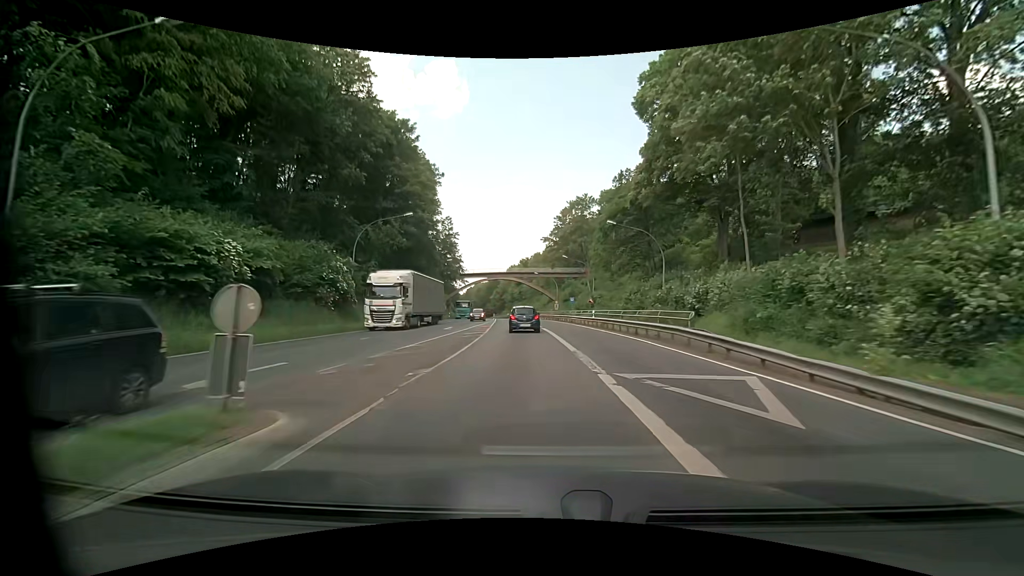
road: primary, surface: asphalt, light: Day
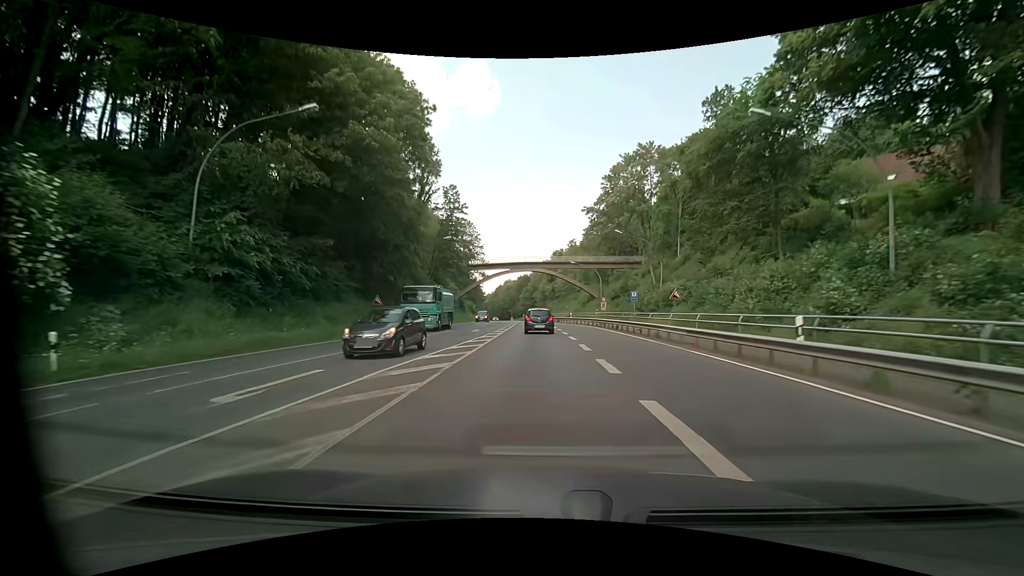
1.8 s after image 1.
(-1.1, +26.7) m; -5°
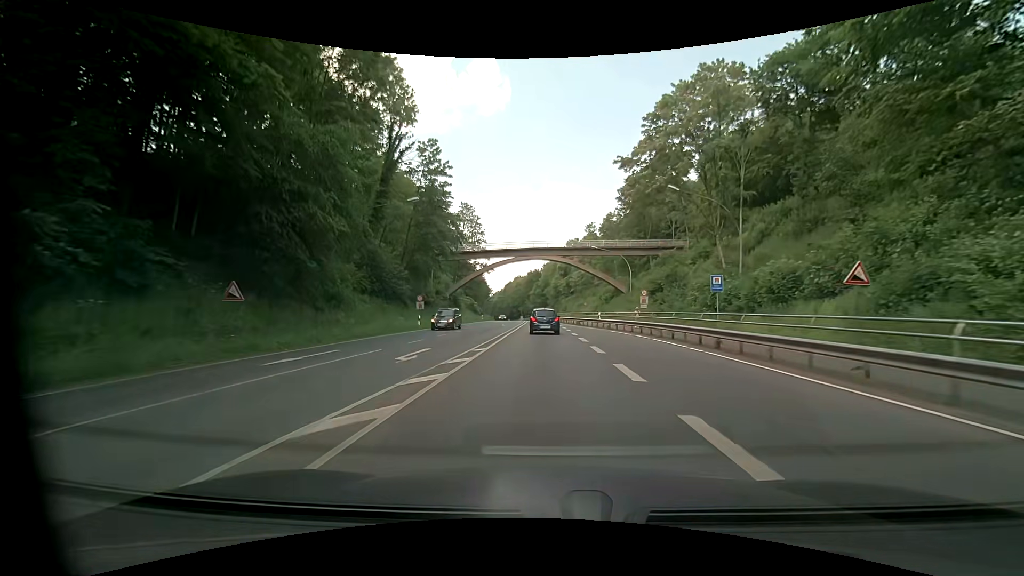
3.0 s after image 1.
(-0.1, +19.3) m; -1°
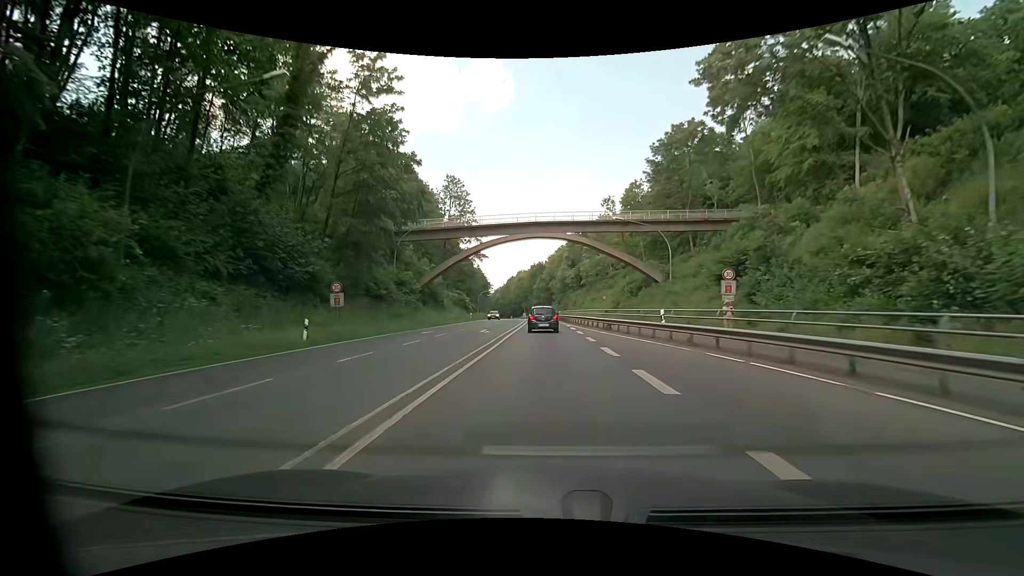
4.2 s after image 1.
(-0.2, +19.8) m; -1°
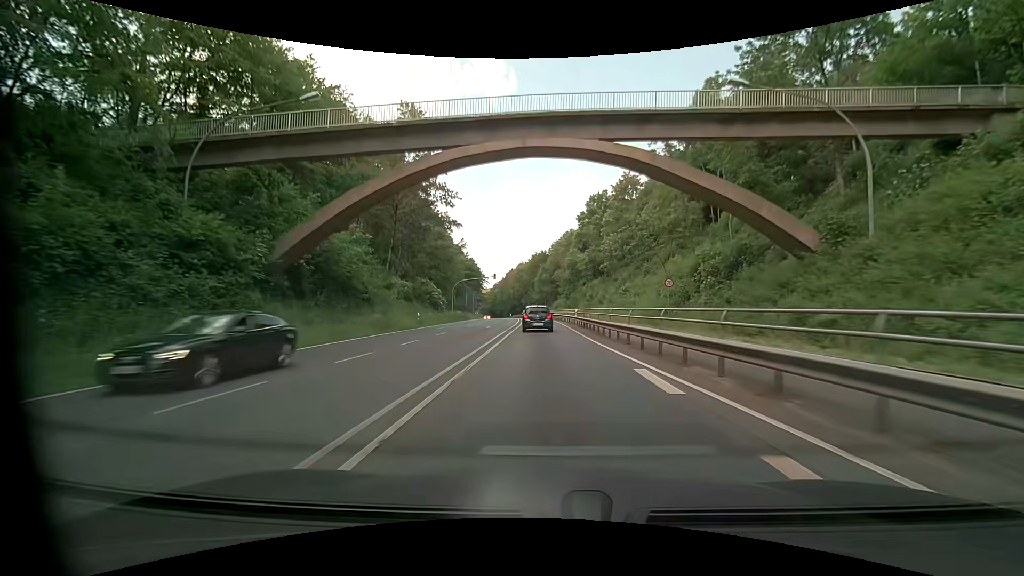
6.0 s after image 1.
(+0.2, +30.7) m; 0°
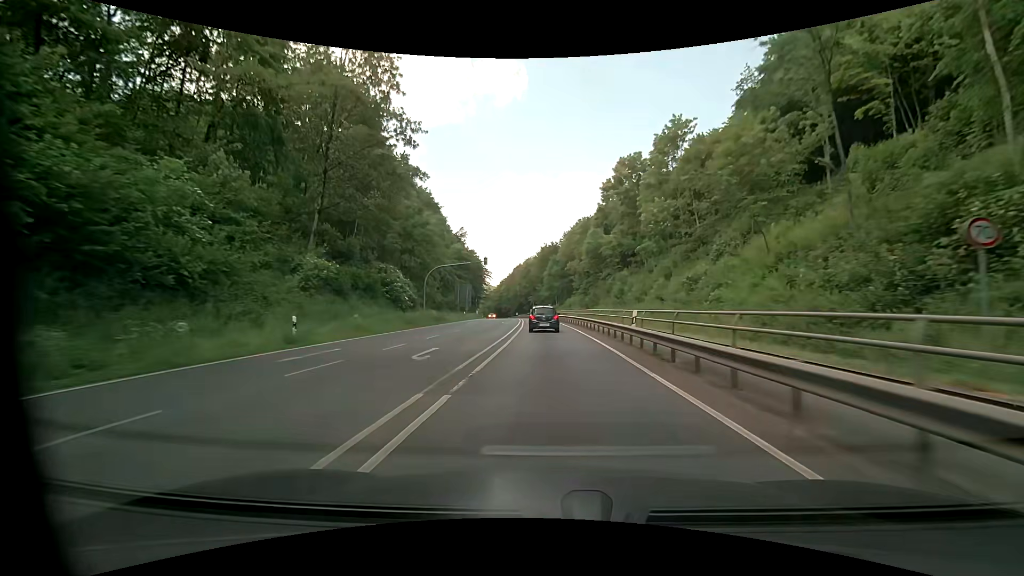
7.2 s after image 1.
(-0.3, +21.3) m; -1°
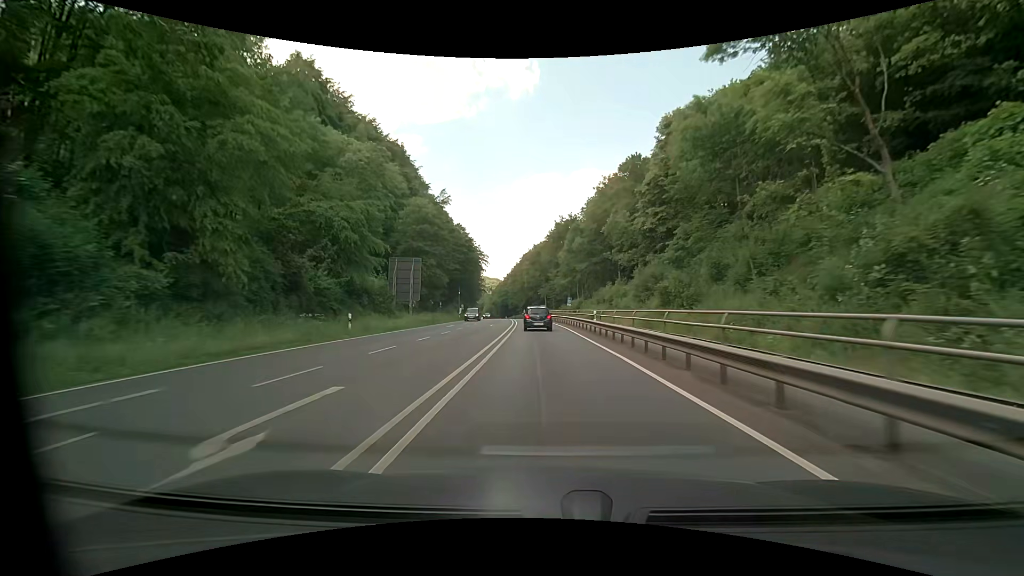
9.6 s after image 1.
(-0.4, +43.7) m; -1°
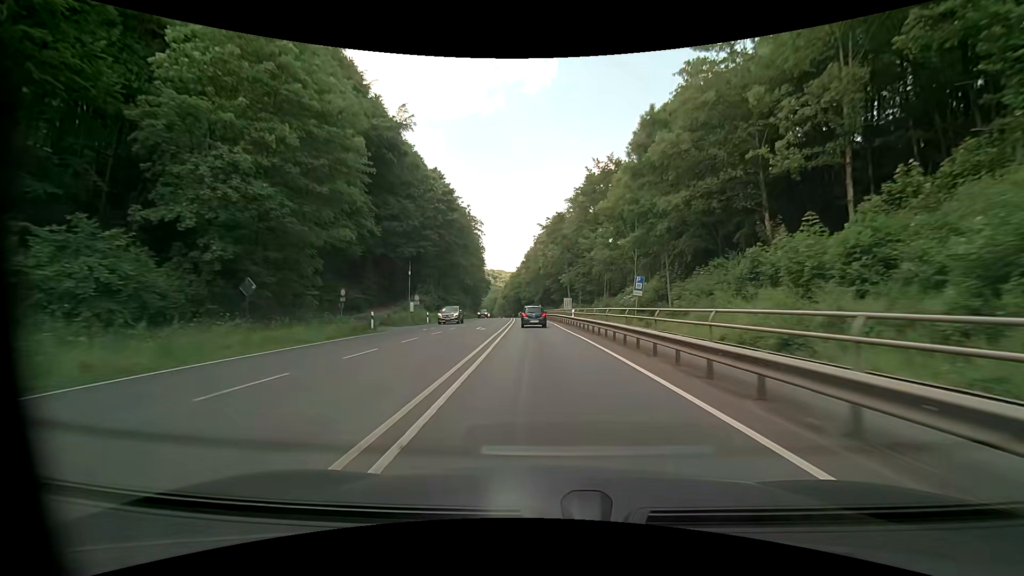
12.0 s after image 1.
(-1.2, +43.6) m; -2°
(0, +10) (0, +20) (-1, +30) (-1, +40) (-2, +50) (-3, +60) (-3, +70) (-4, +80) (-5, +90) (-6, +100) m
